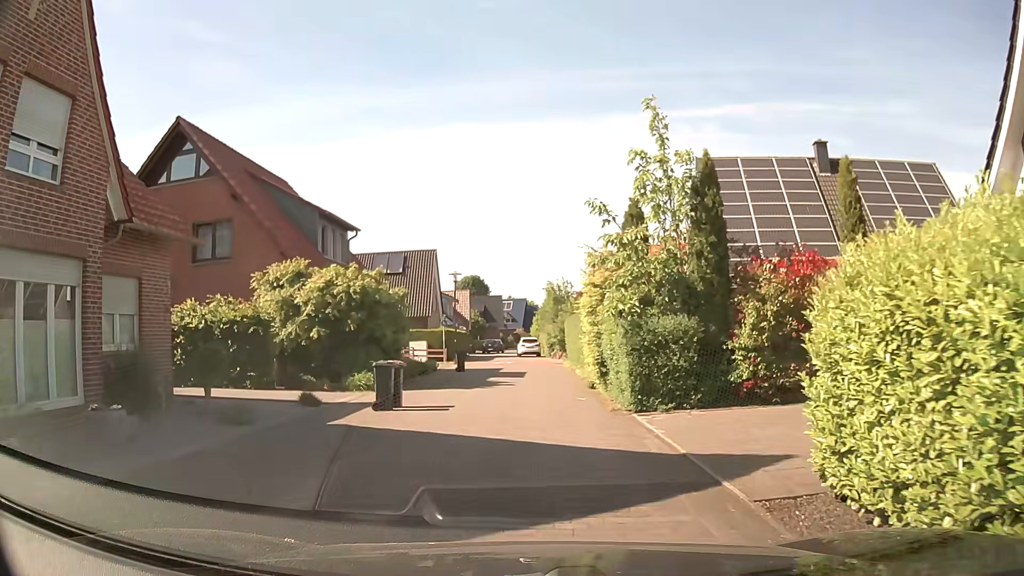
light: Day
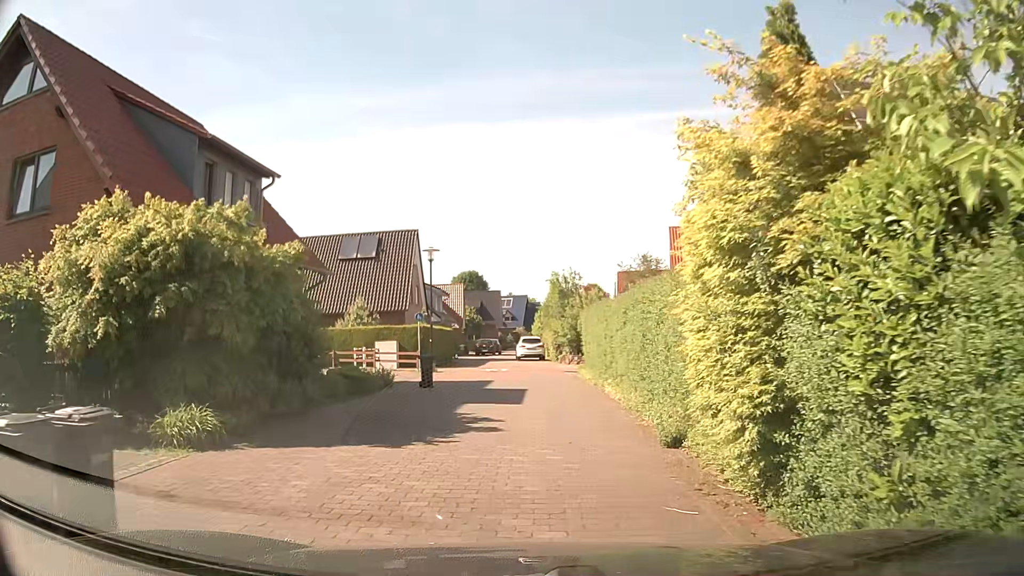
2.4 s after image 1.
(0.0, +10.2) m; -2°
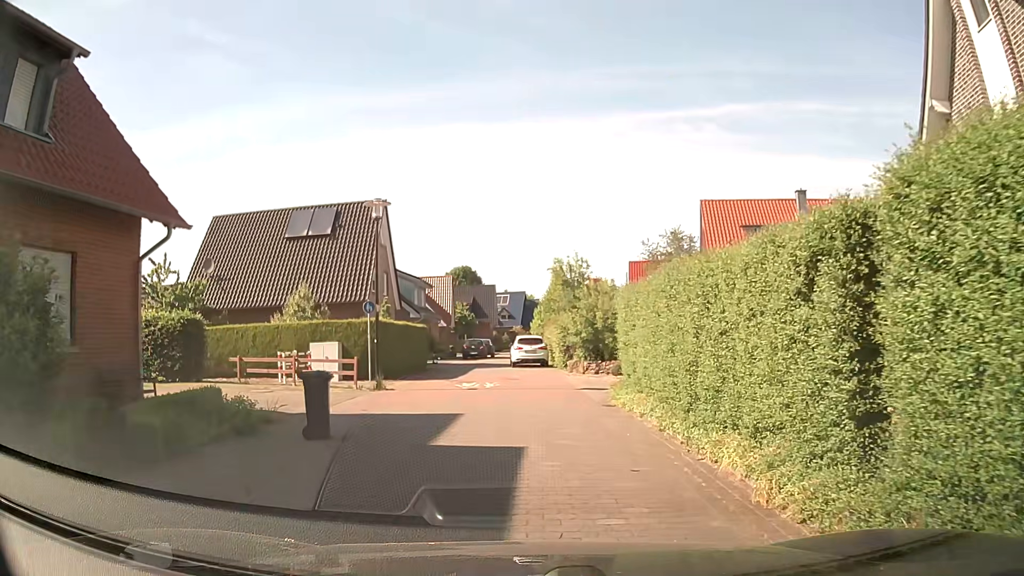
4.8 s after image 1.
(+0.2, +10.1) m; +1°
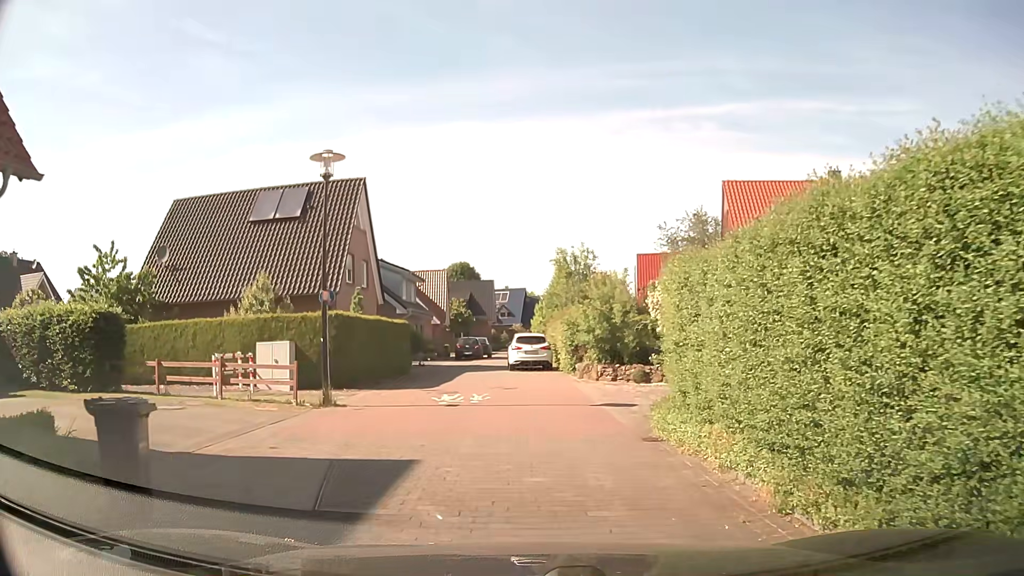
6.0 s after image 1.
(0.0, +4.9) m; 0°
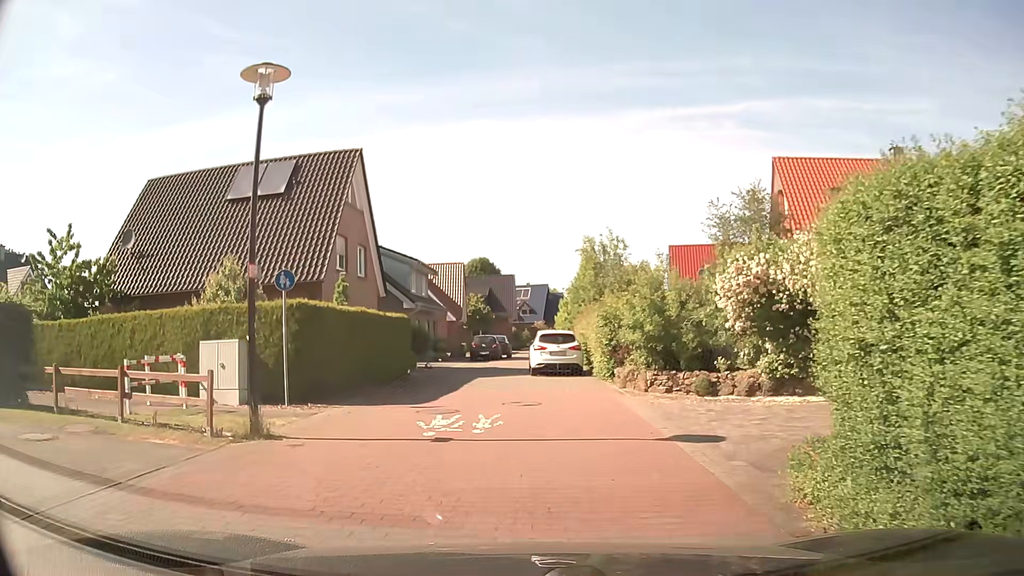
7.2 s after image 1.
(0.0, +4.8) m; 0°
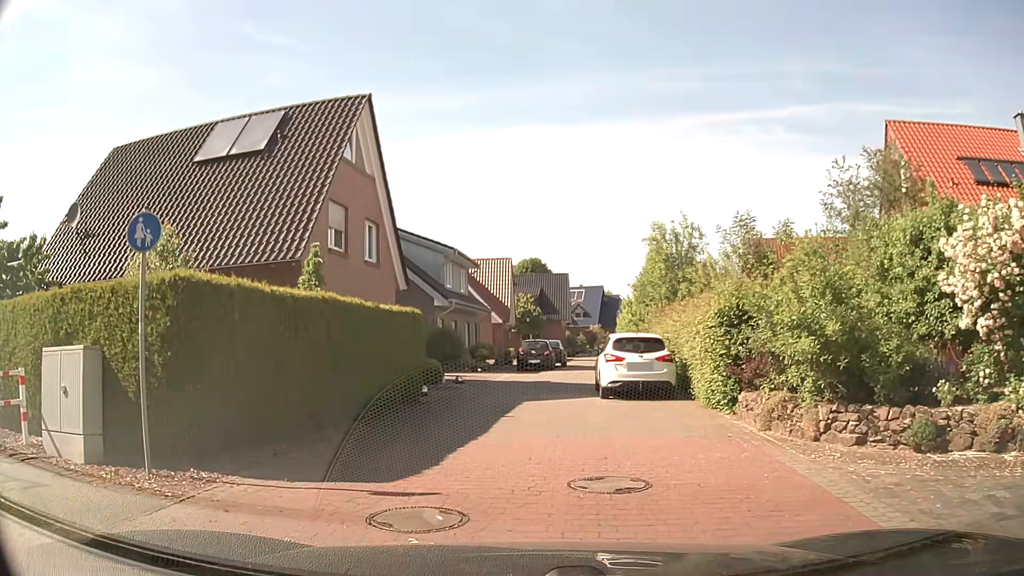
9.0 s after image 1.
(-0.4, +7.0) m; -5°
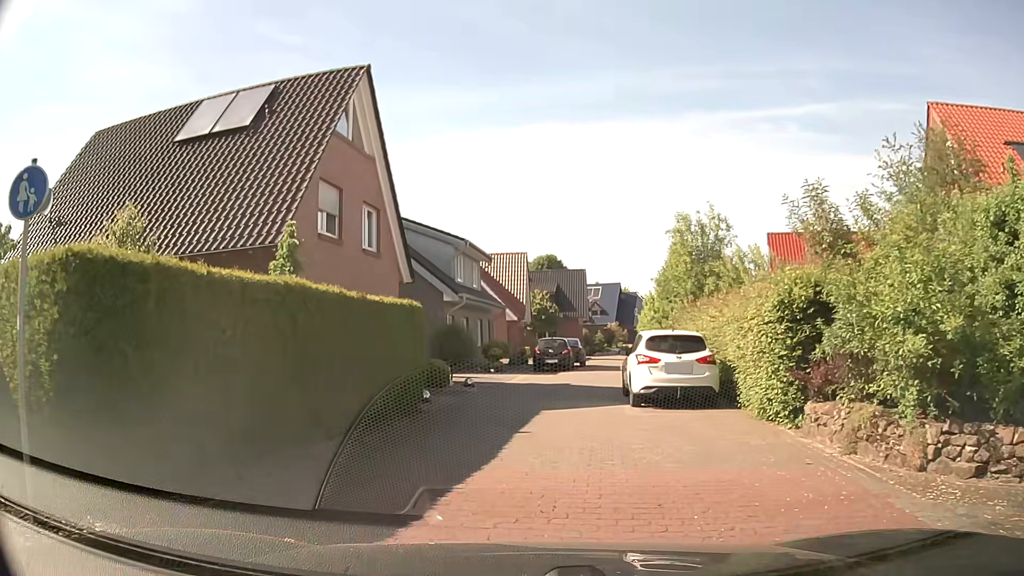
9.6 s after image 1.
(-0.1, +2.3) m; -2°
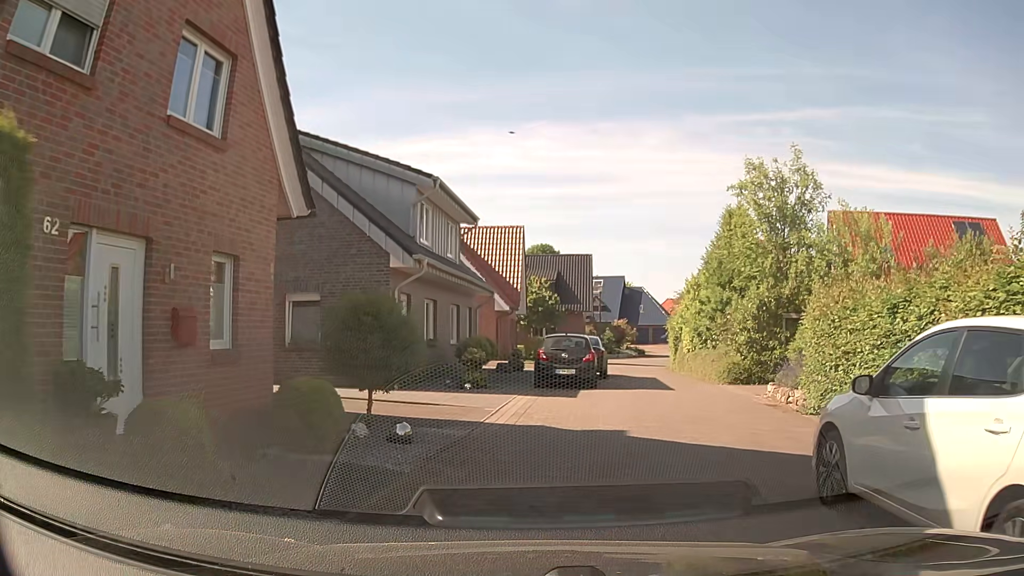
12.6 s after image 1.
(-0.3, +11.2) m; 0°
